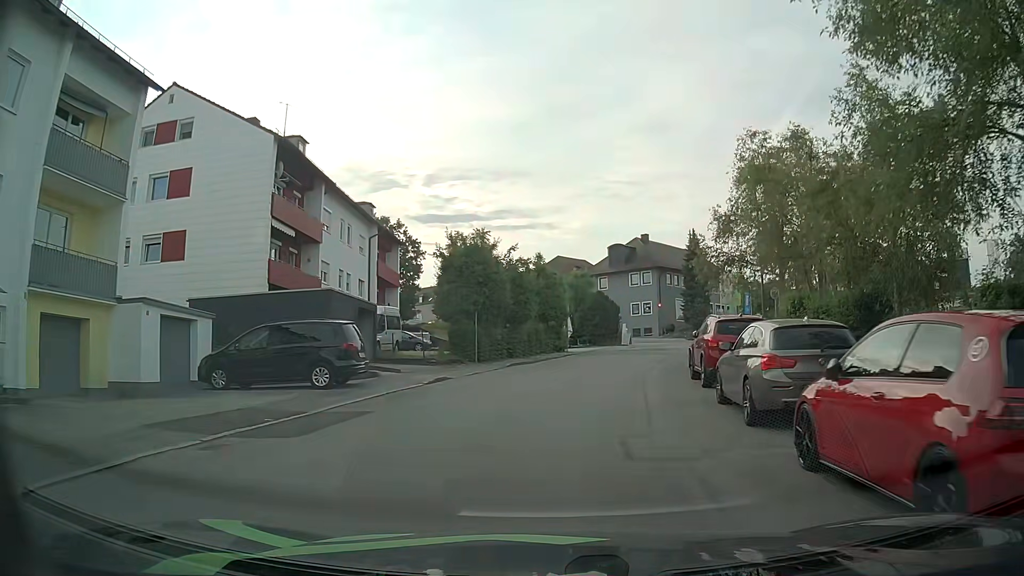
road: residential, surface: asphalt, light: Day
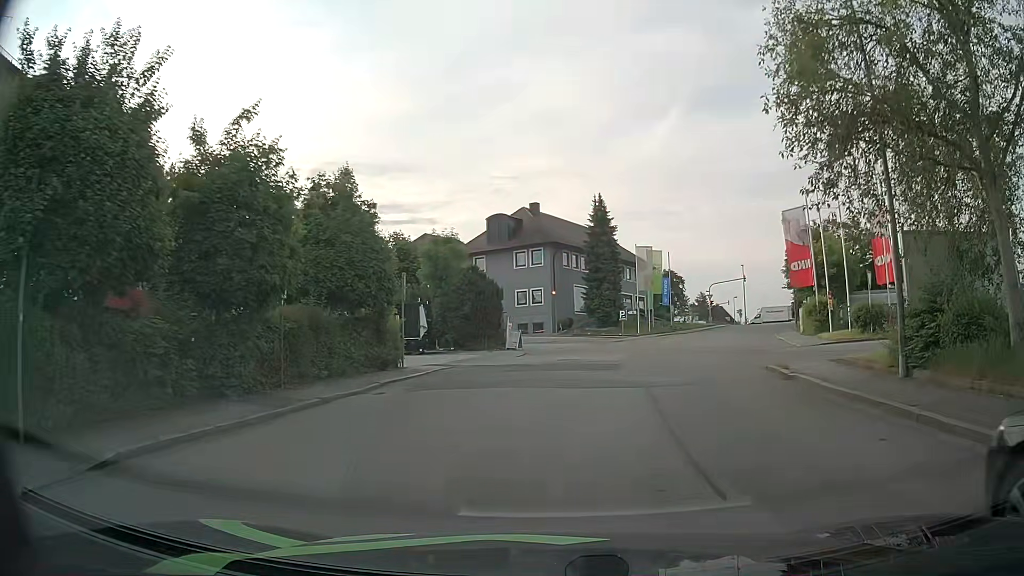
(+1.5, +20.5) m; +10°
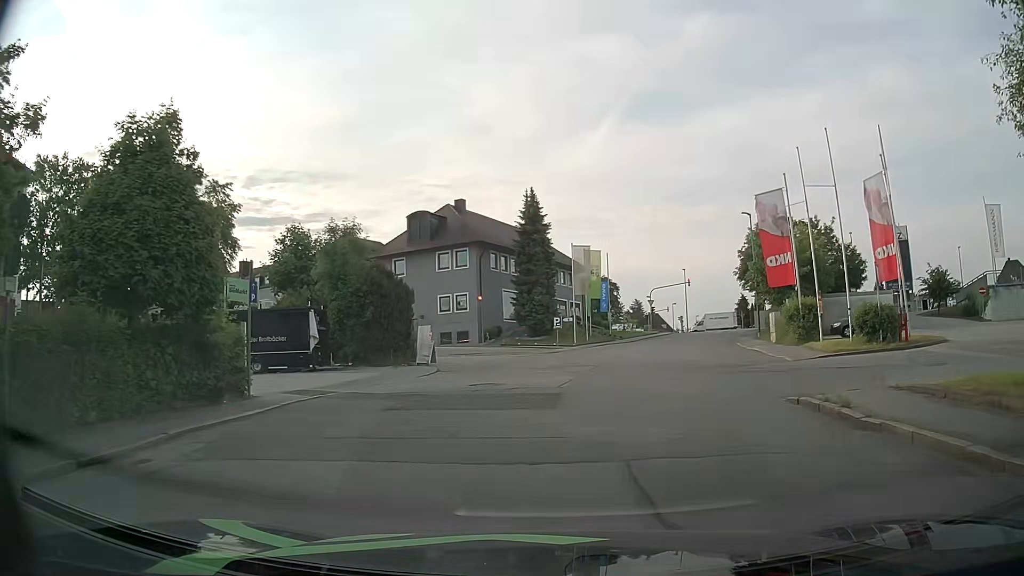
(+0.4, +6.7) m; +5°
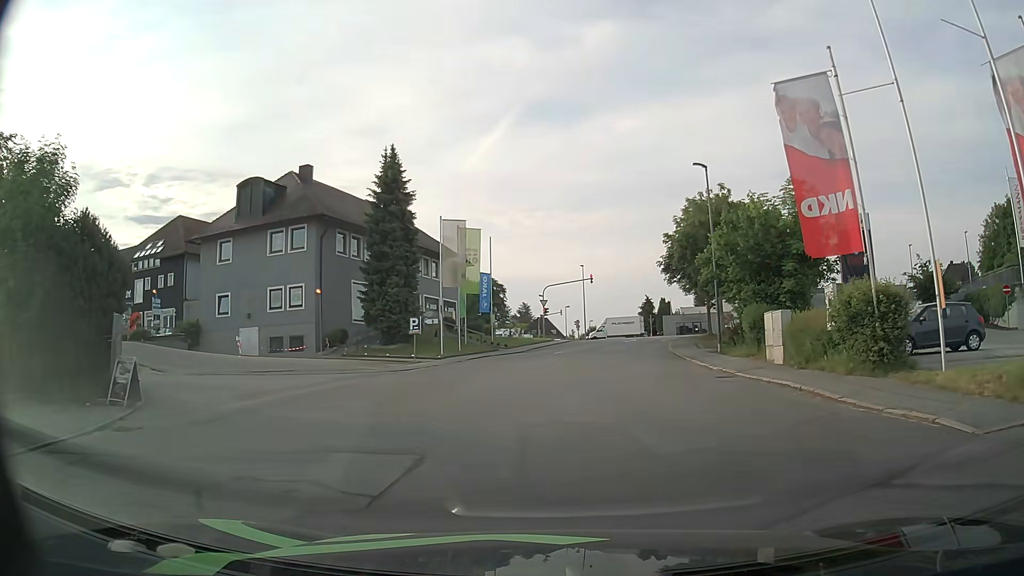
(+1.7, +15.3) m; +11°
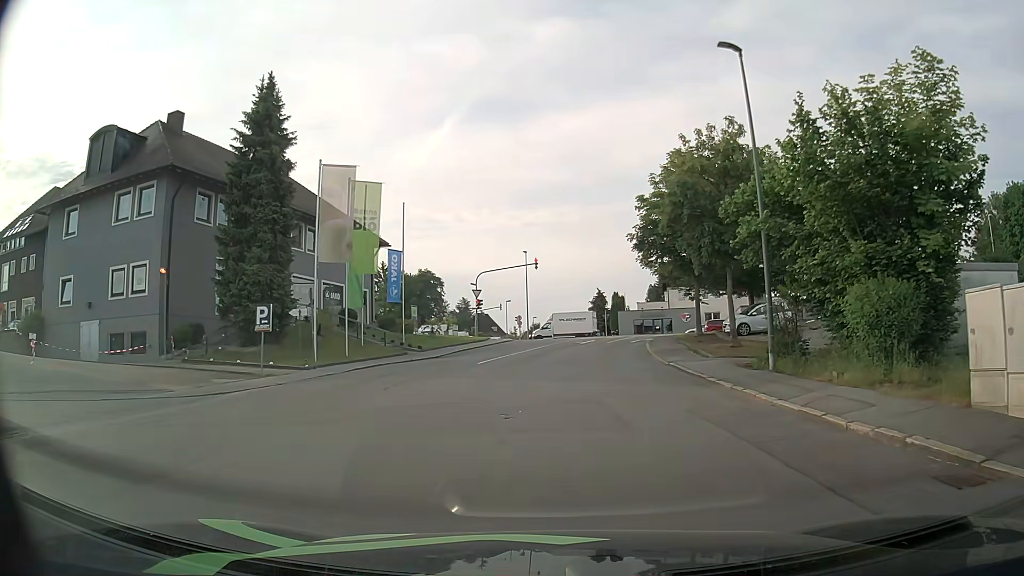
(+0.5, +13.0) m; +5°
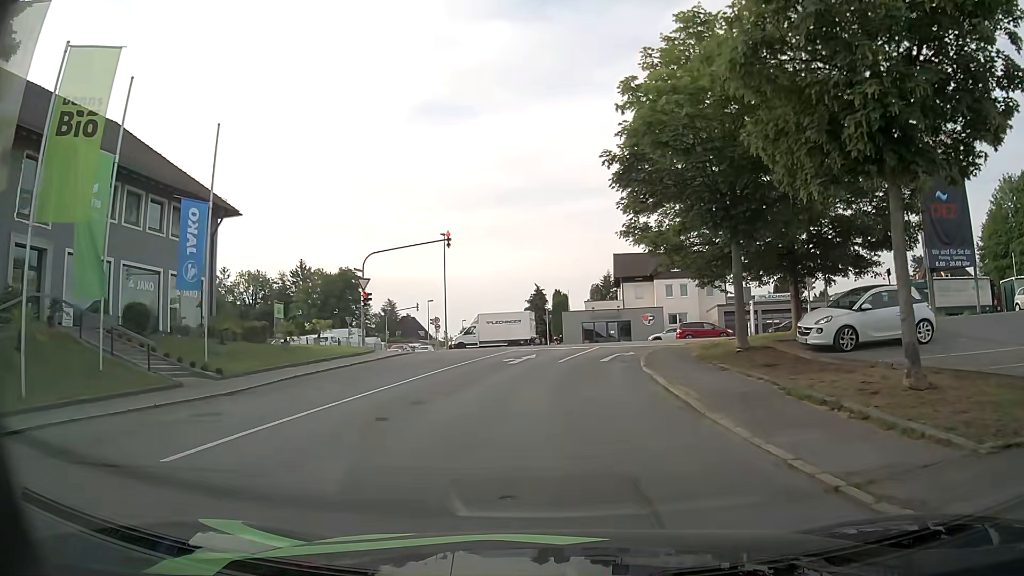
(+0.8, +17.1) m; +6°
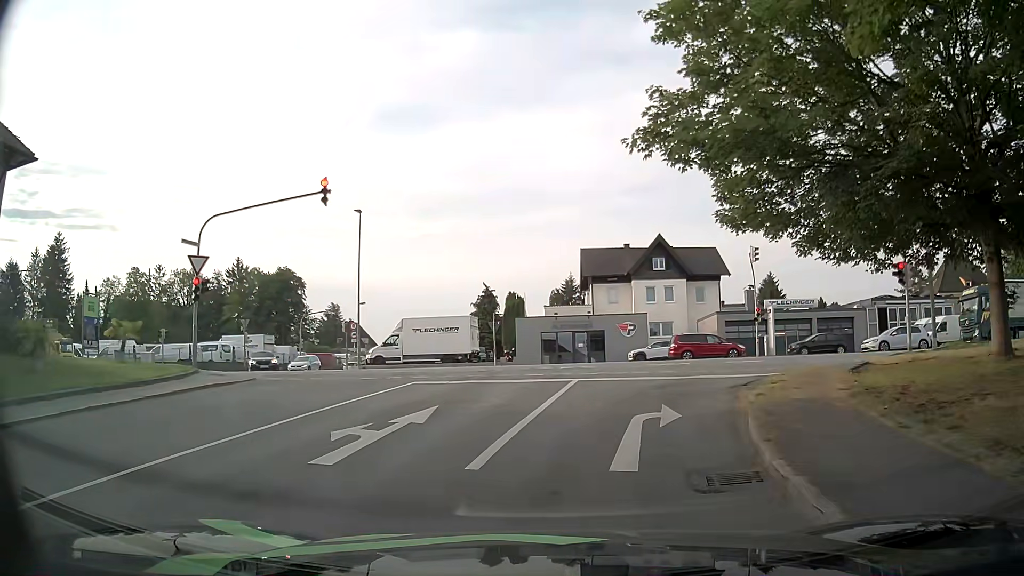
(+0.4, +14.7) m; +4°
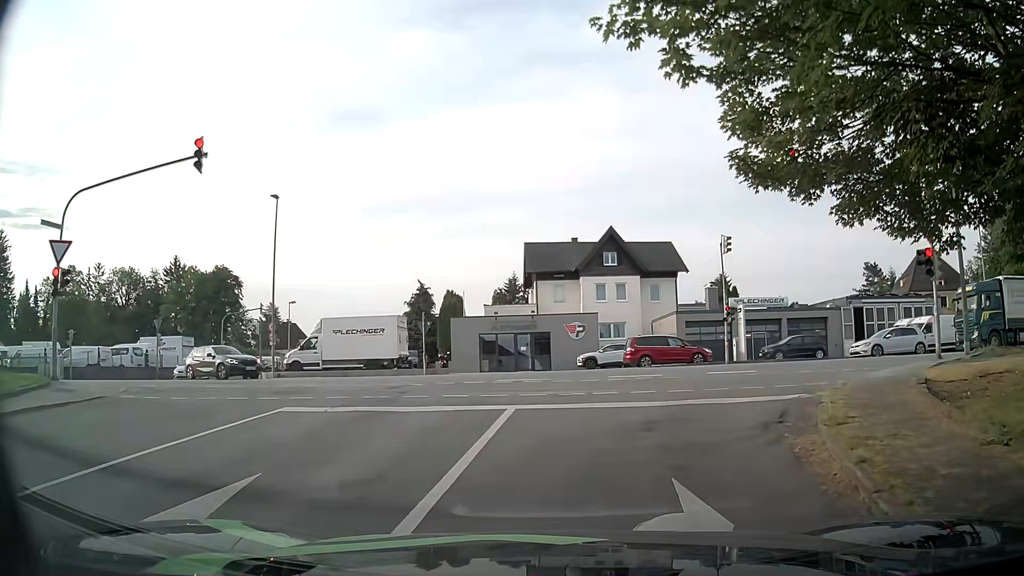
(+0.2, +5.2) m; +6°
